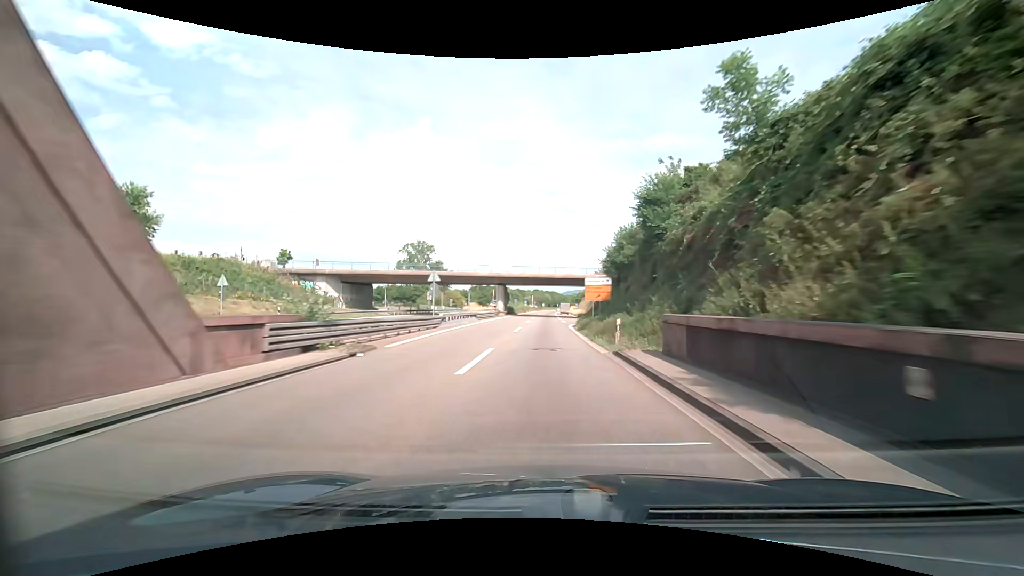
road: trunk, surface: asphalt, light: Day
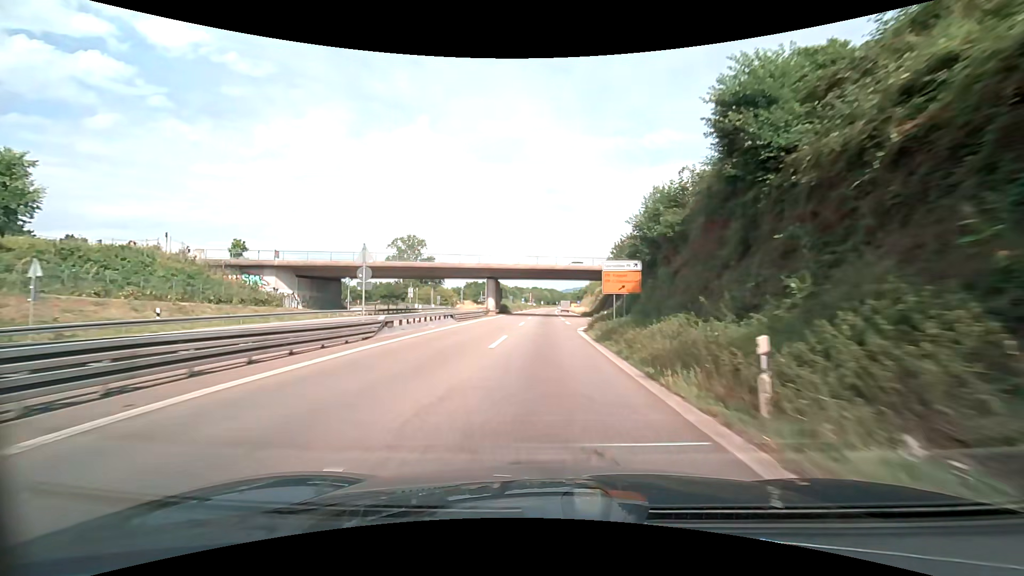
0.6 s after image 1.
(0.0, +12.3) m; 0°
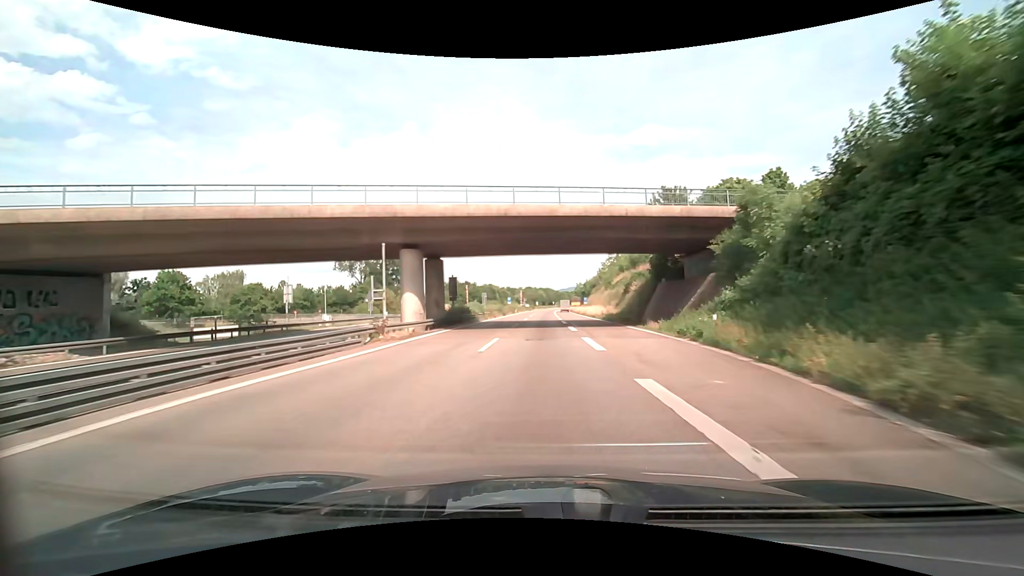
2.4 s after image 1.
(+0.5, +37.0) m; +1°
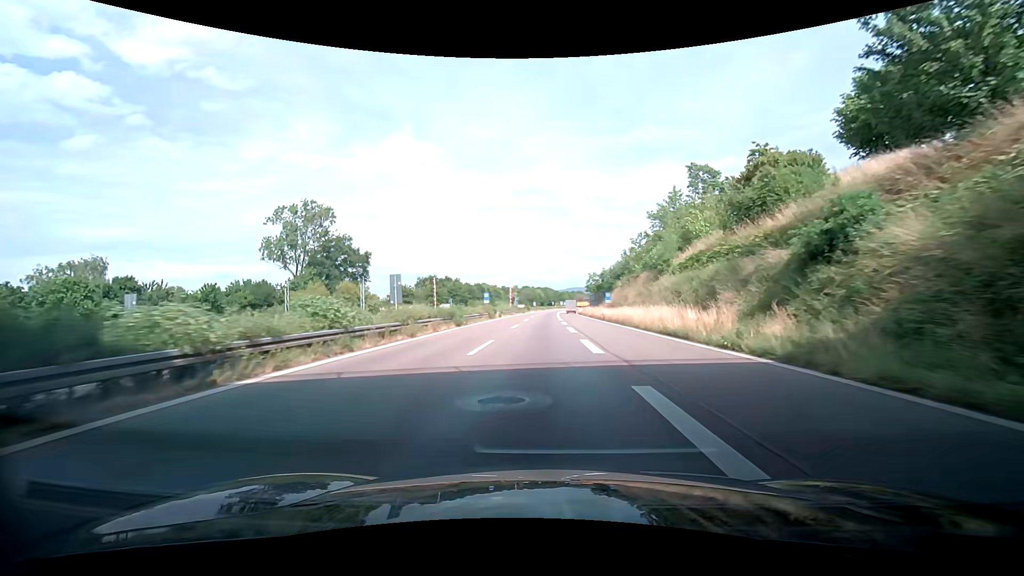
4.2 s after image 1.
(+0.1, +36.9) m; +1°
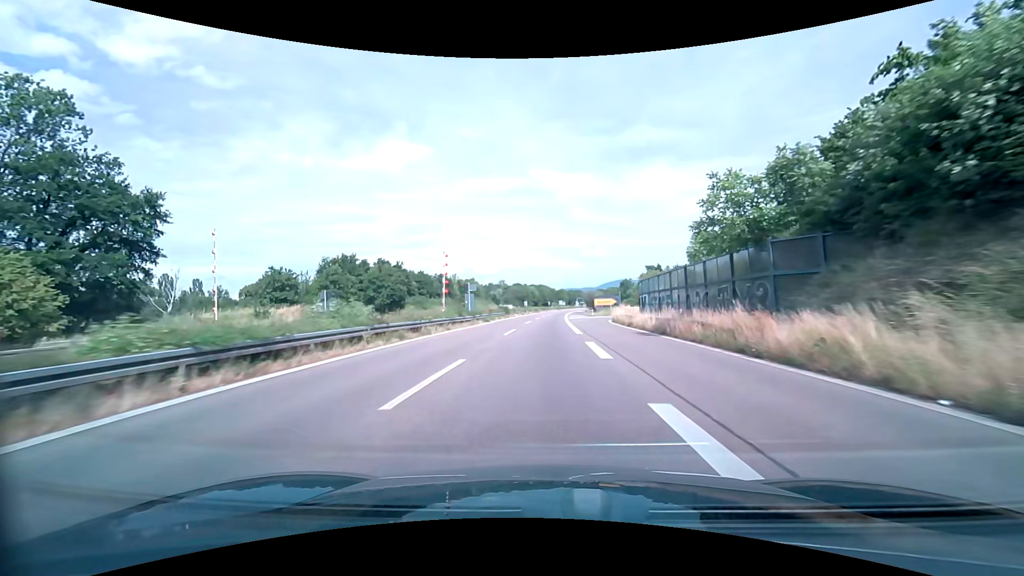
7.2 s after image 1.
(-0.1, +61.5) m; 0°
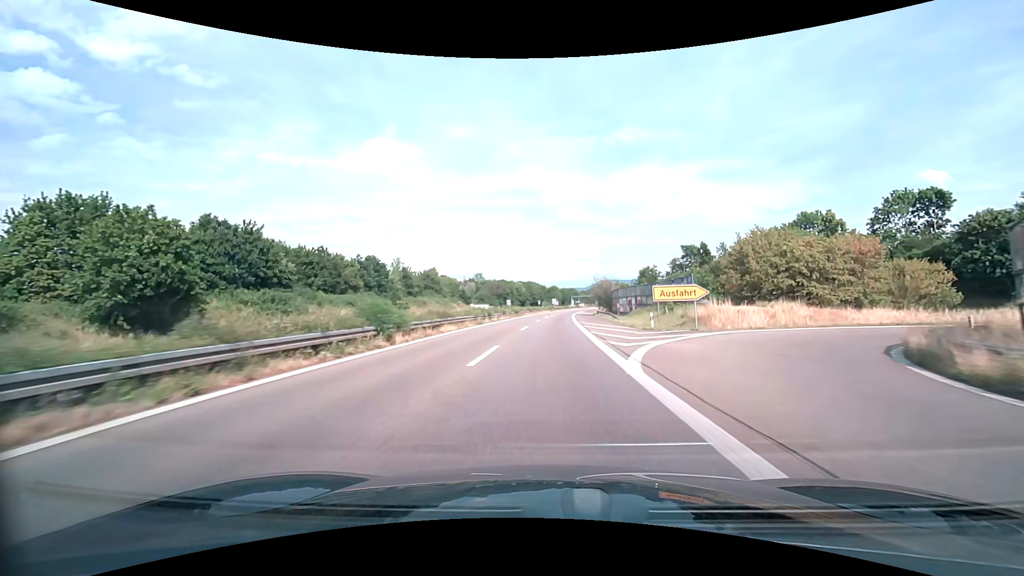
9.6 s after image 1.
(+0.6, +49.3) m; +1°
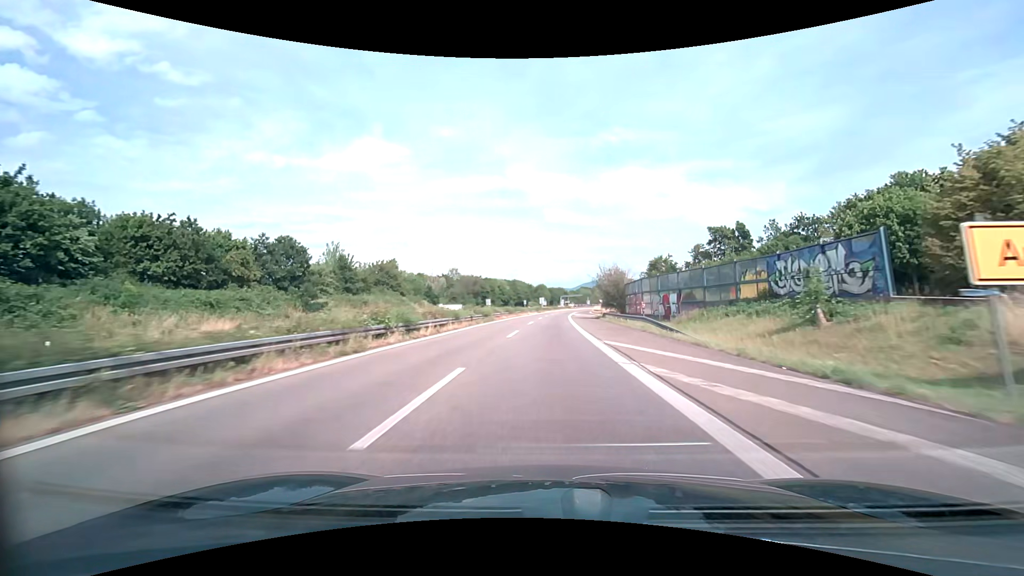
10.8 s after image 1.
(+0.3, +24.7) m; +1°
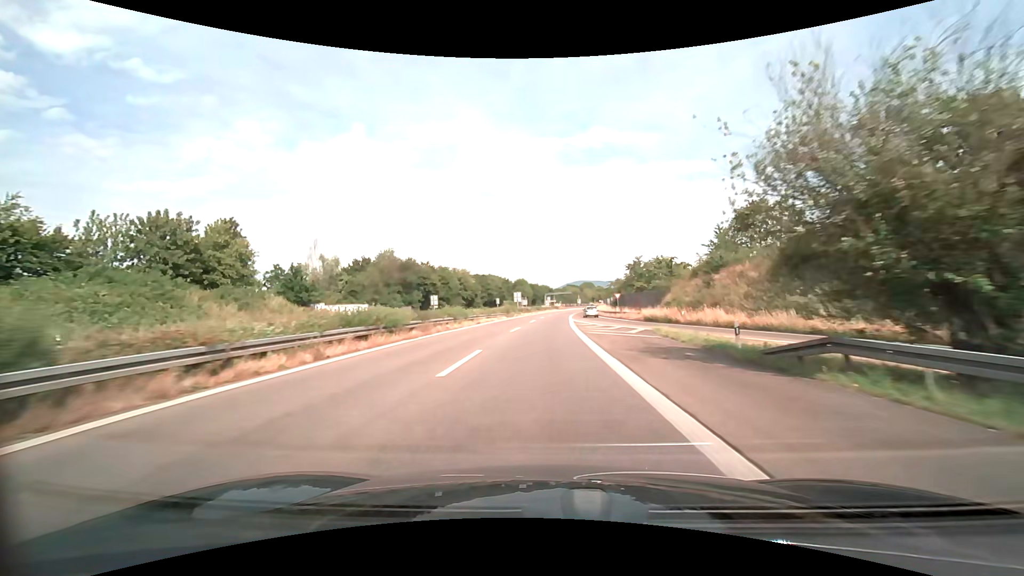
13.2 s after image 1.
(+1.1, +49.3) m; +2°
